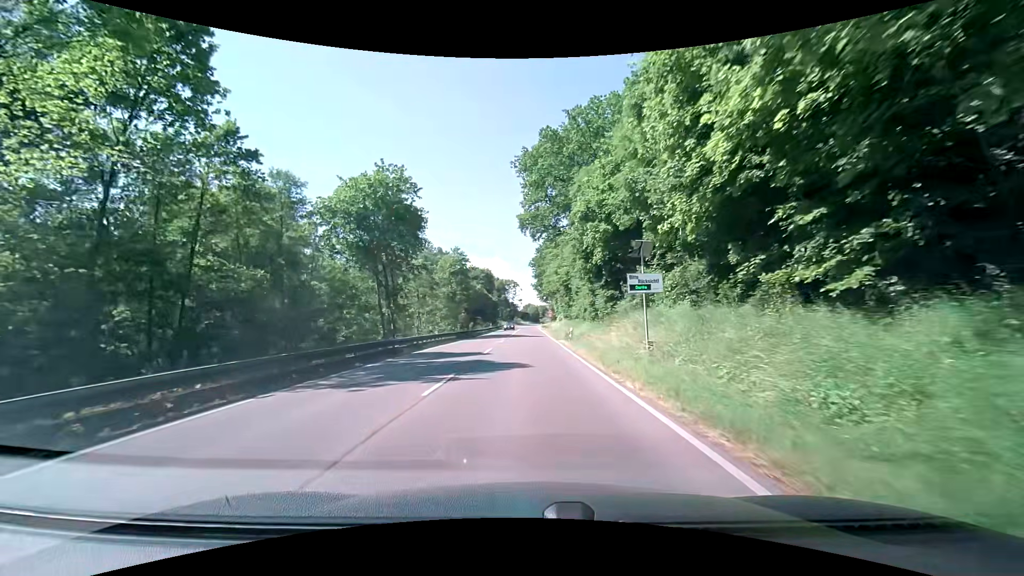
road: secondary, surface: asphalt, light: Day
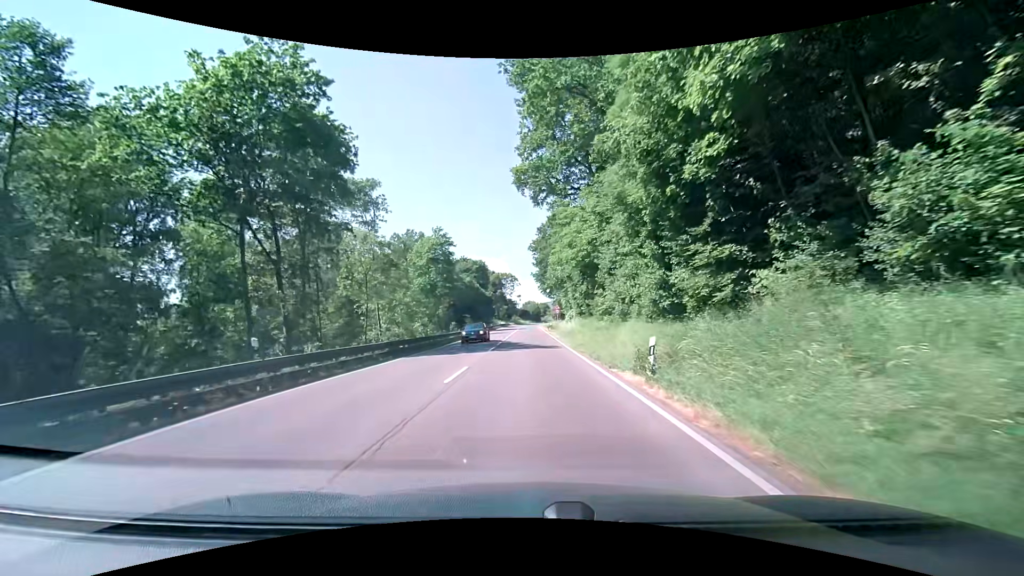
(-0.1, +22.0) m; 0°
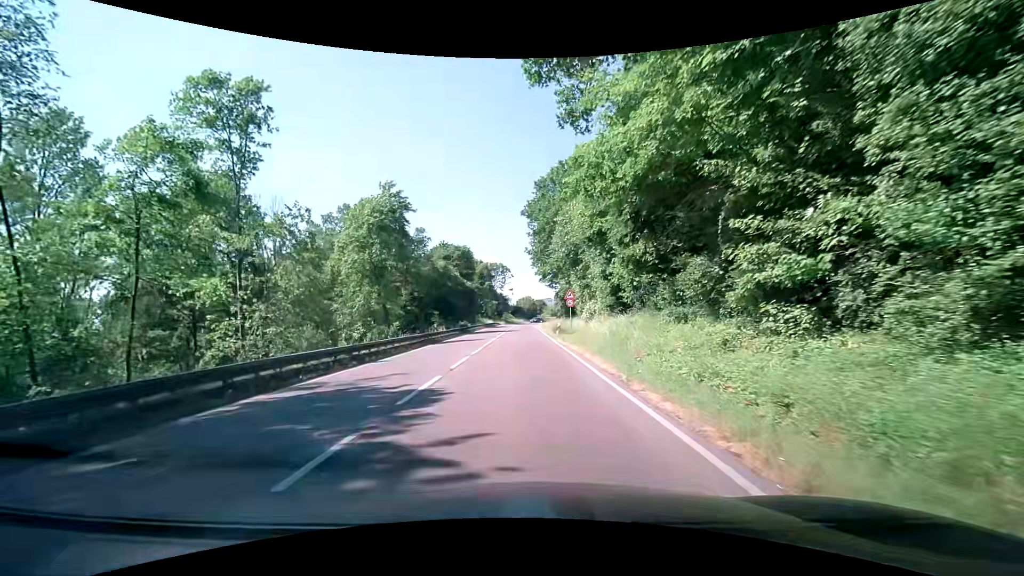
(+0.1, +26.9) m; 0°
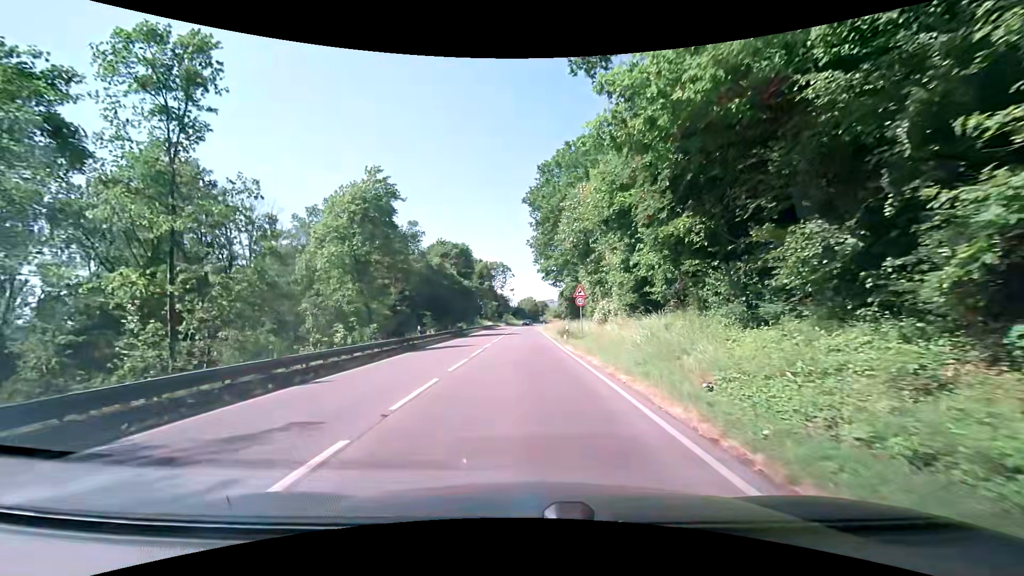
(0.0, +6.3) m; +1°
